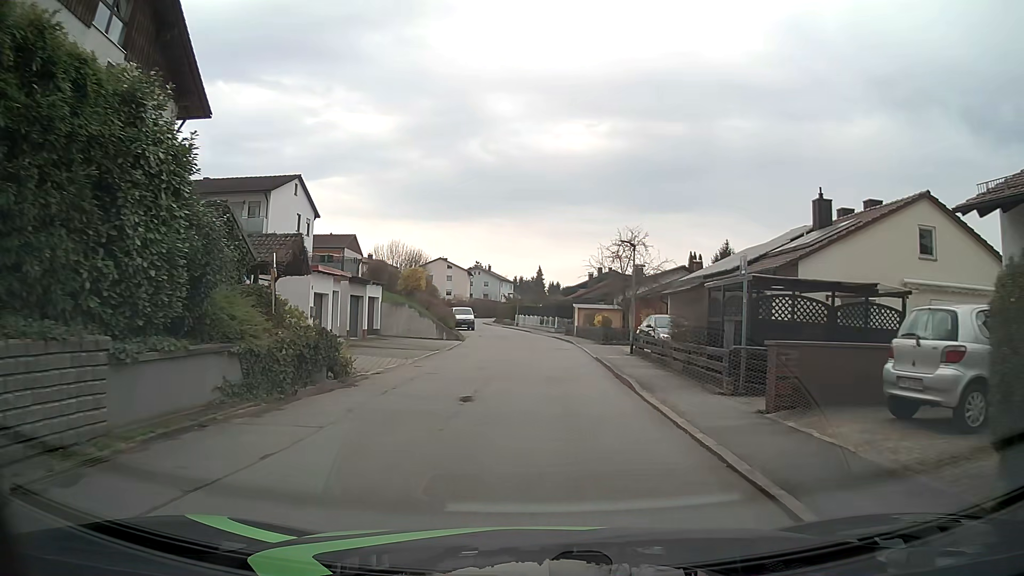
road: residential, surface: asphalt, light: Day
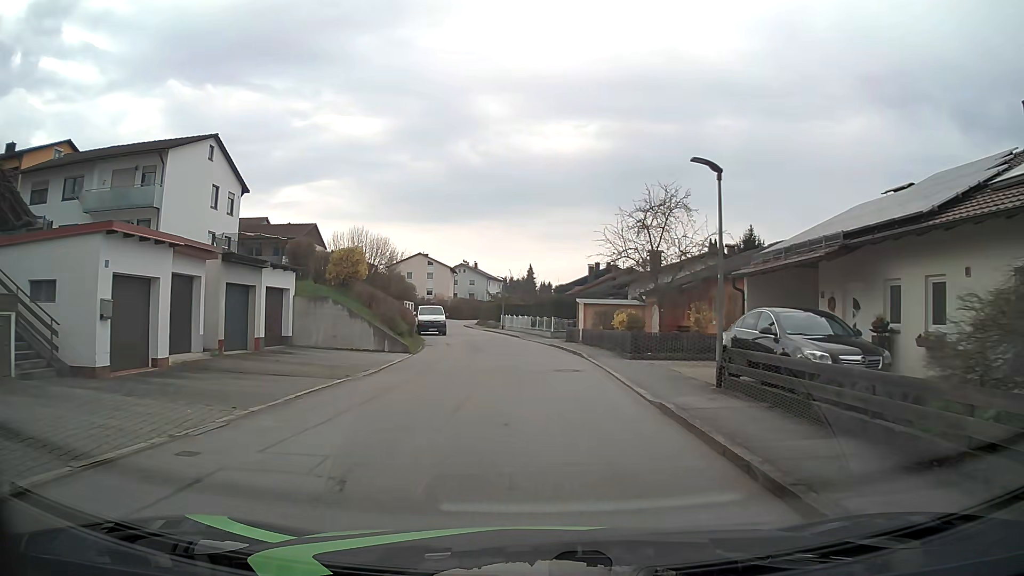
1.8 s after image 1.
(+0.2, +13.2) m; +1°
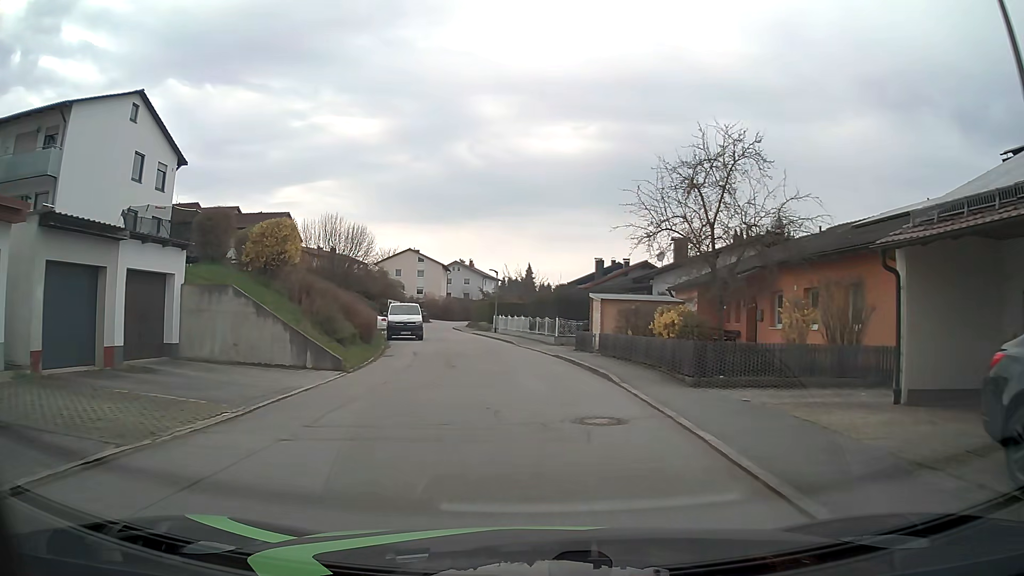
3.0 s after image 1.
(0.0, +8.8) m; 0°
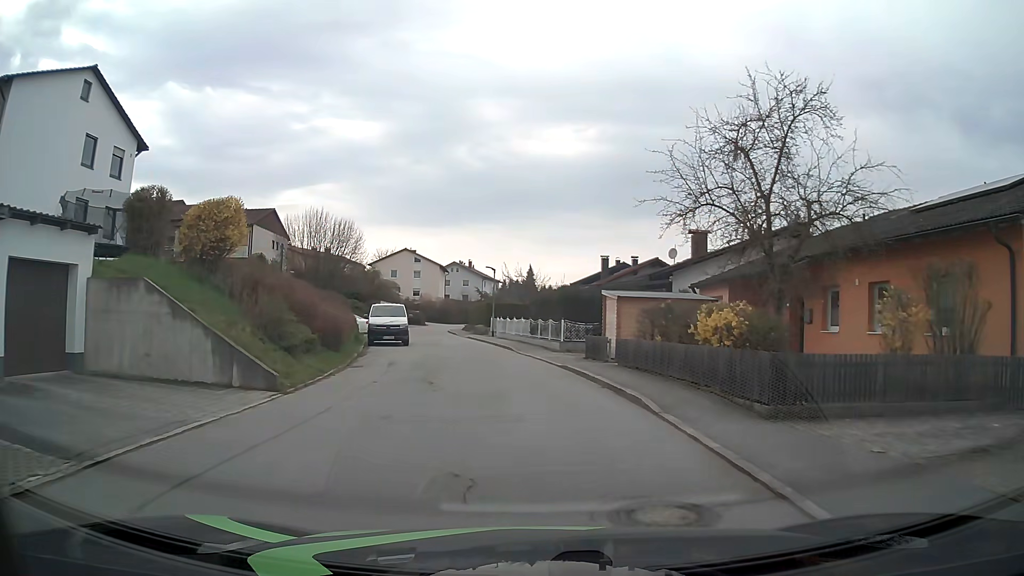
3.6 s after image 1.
(0.0, +4.4) m; 0°
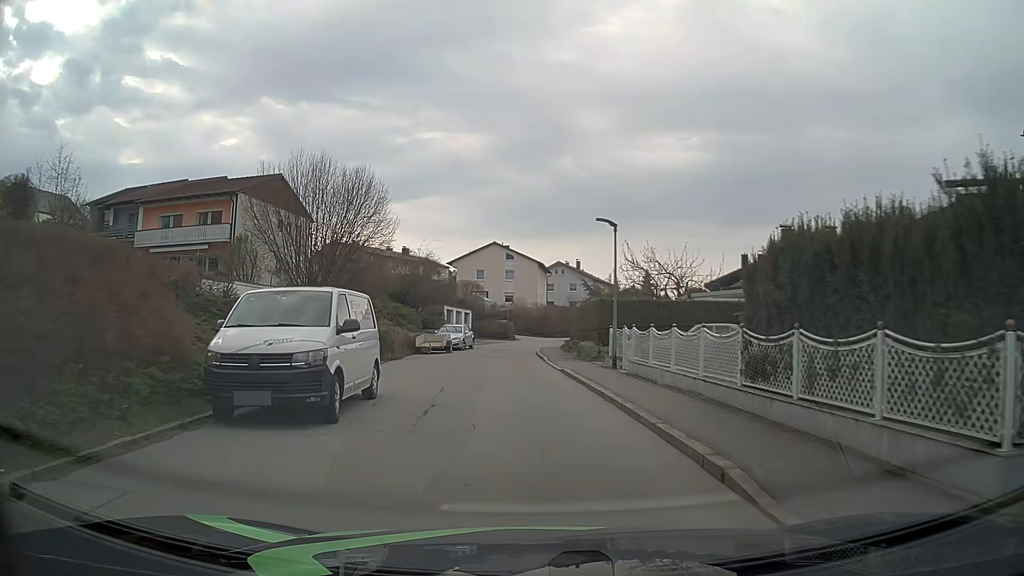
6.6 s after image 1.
(-1.4, +22.0) m; -10°
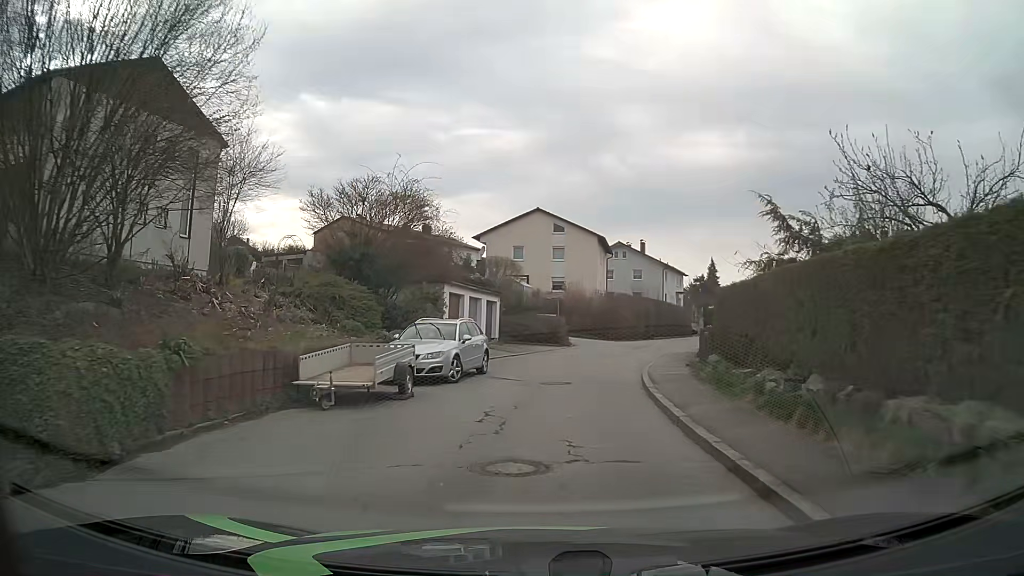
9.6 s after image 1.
(-1.1, +22.2) m; -4°
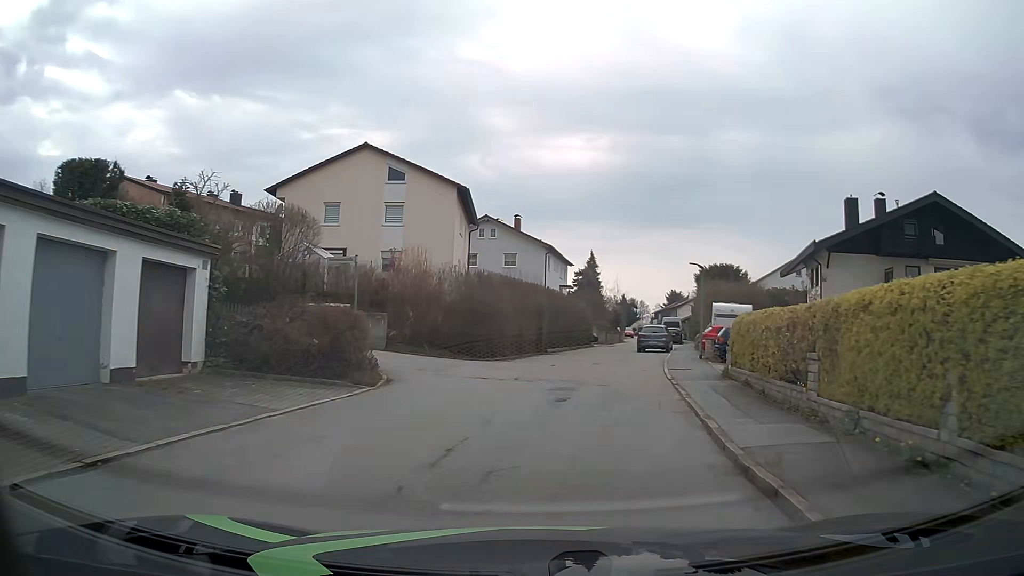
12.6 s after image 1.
(+1.9, +22.2) m; +11°
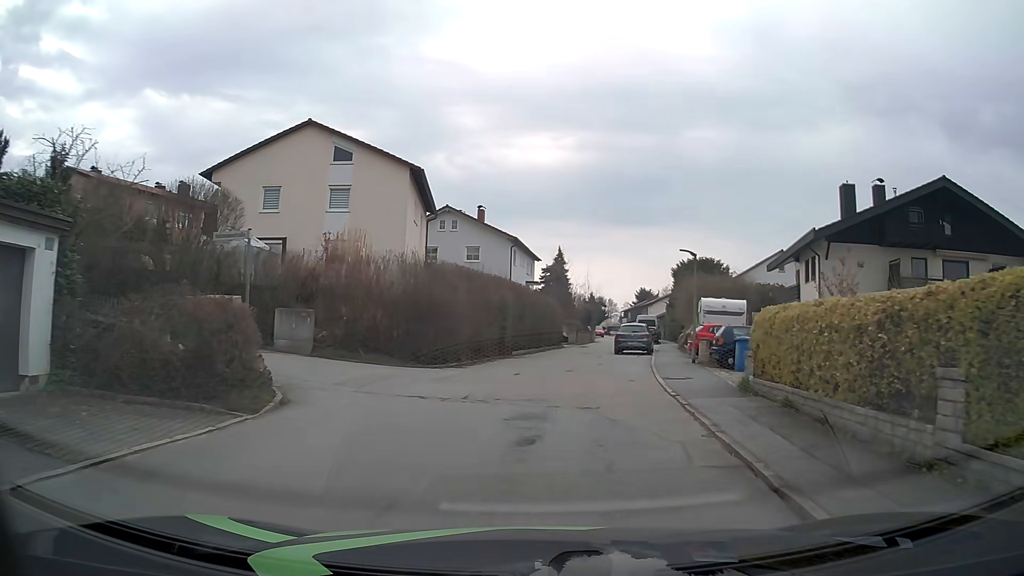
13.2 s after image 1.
(+0.2, +4.4) m; +4°
(0, +10) (0, +20) (+1, +30) (+3, +40) (+5, +50) (+6, +59) (+8, +69) (+10, +79) (+11, +89) (+12, +99) m
